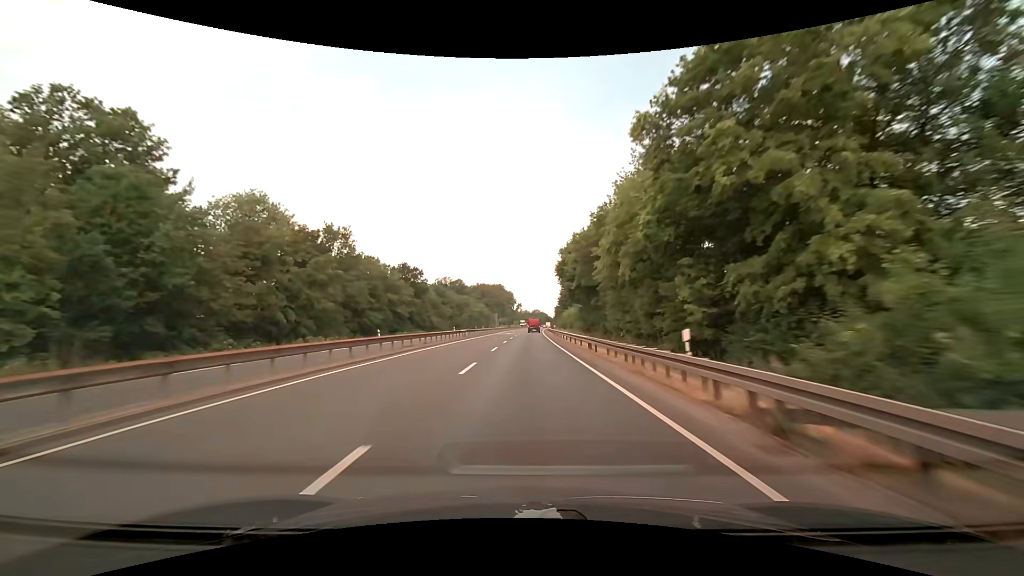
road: trunk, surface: asphalt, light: Day
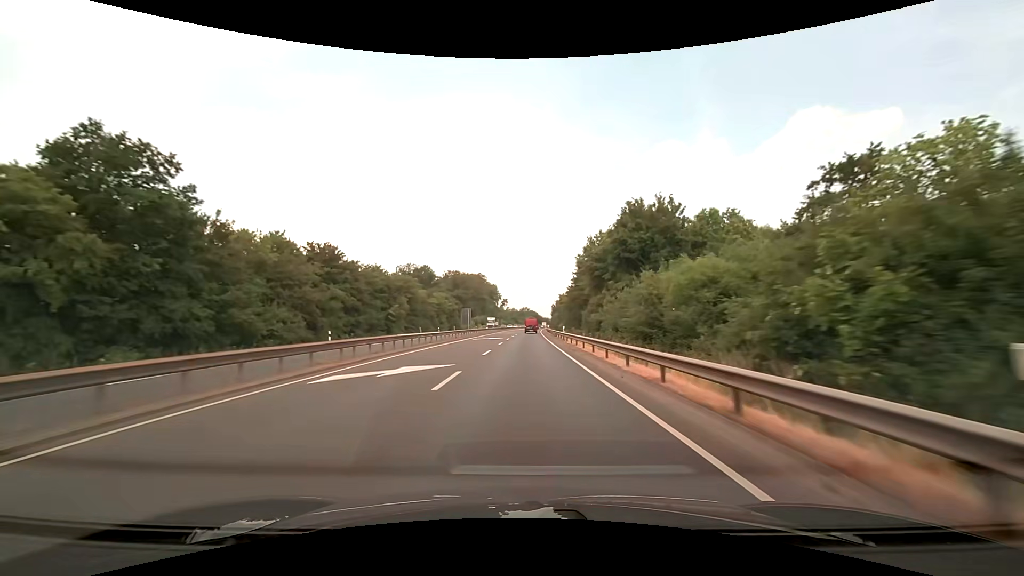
(+0.8, +63.4) m; +1°
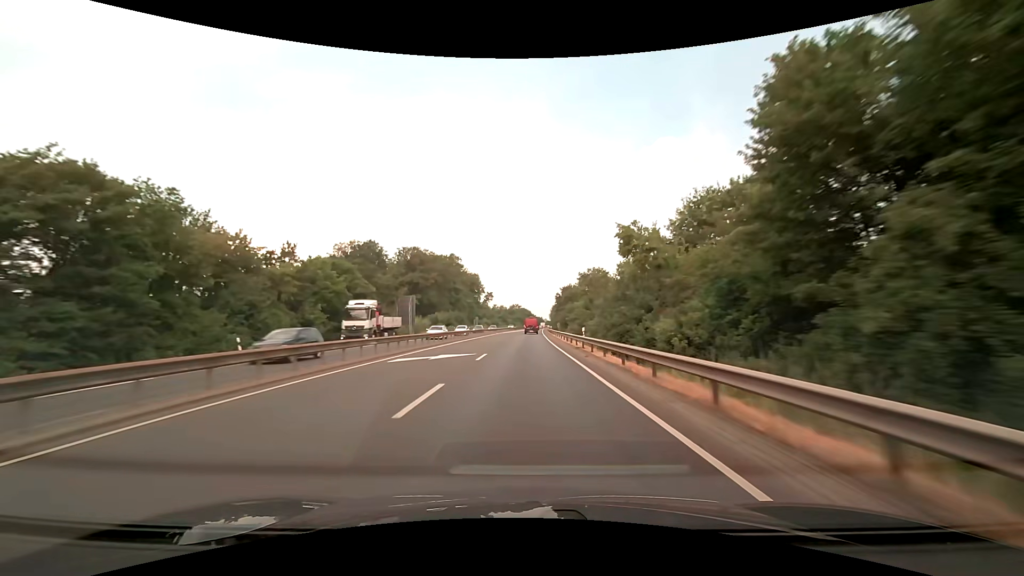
(+0.6, +63.4) m; +1°
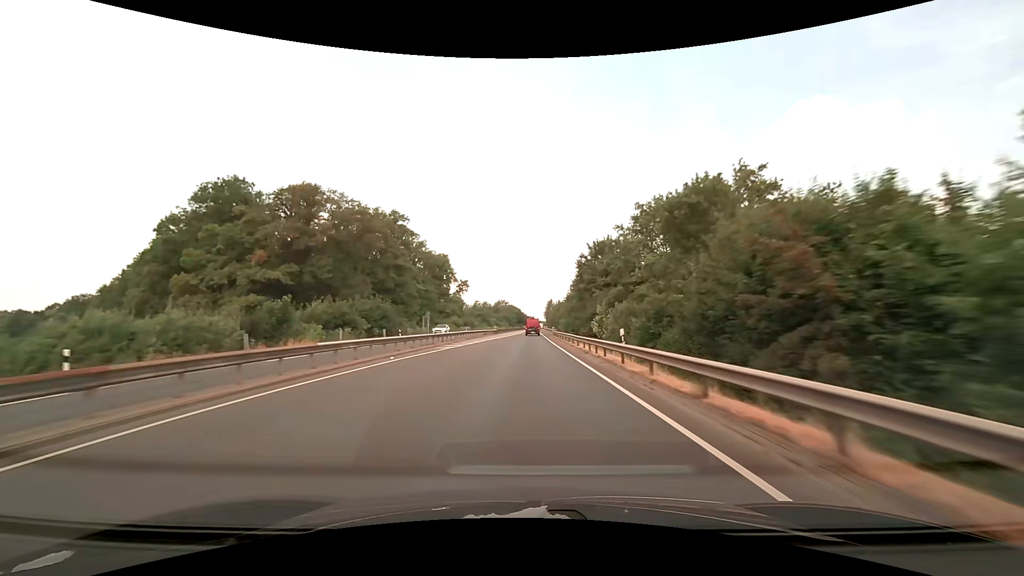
(+0.5, +63.3) m; +1°
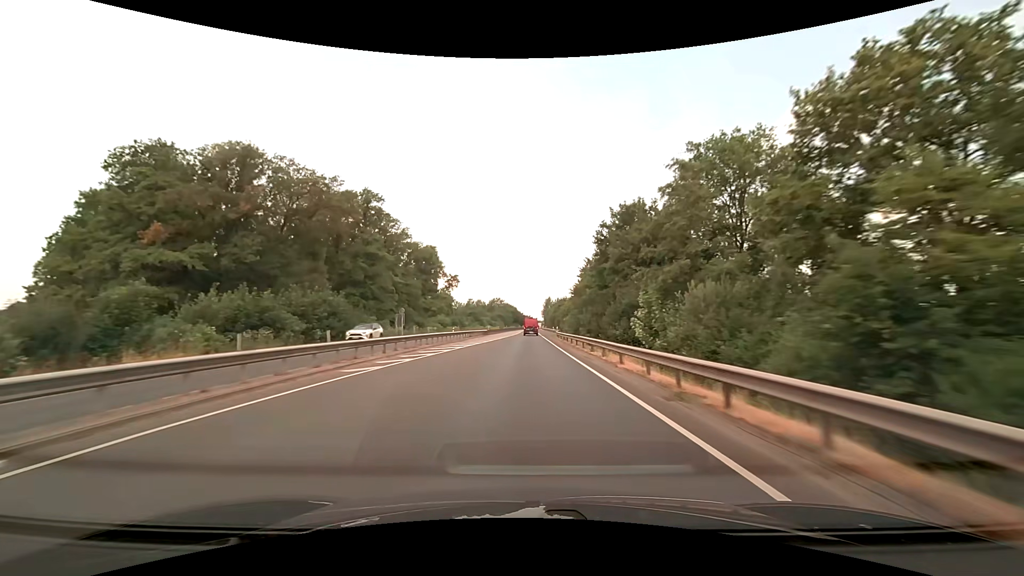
(0.0, +15.8) m; 0°
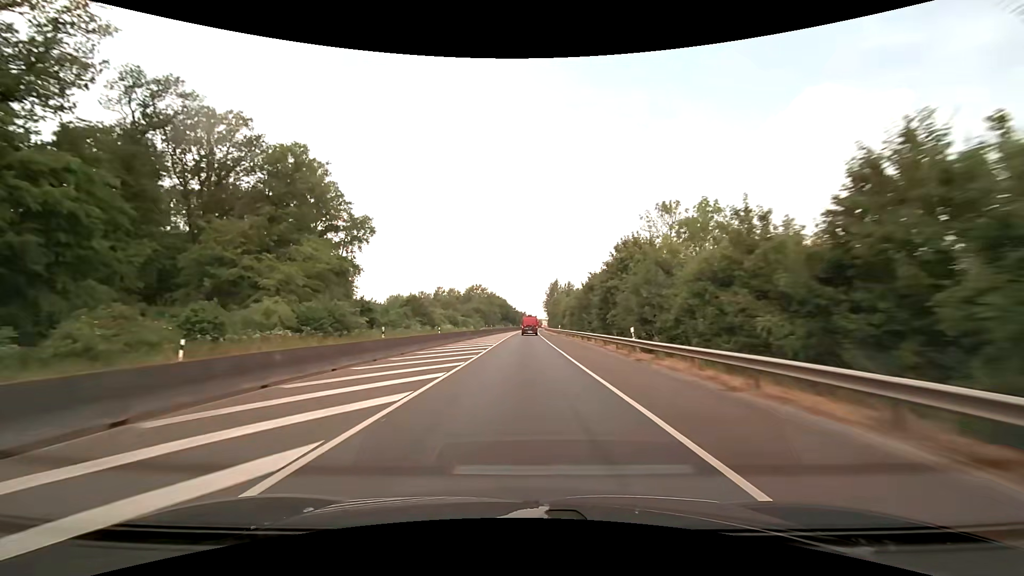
(+0.9, +79.1) m; +1°
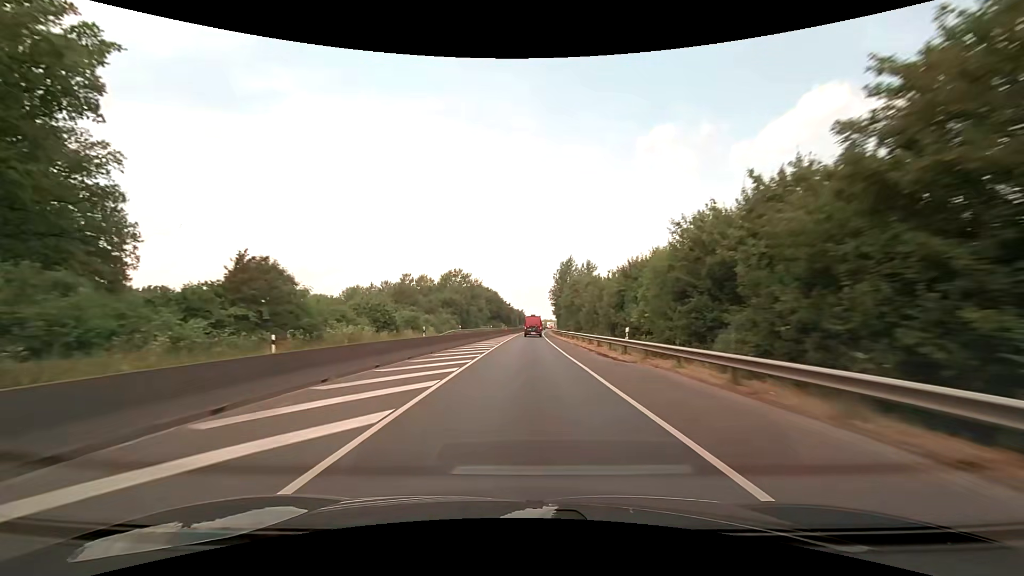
(0.0, +47.4) m; 0°
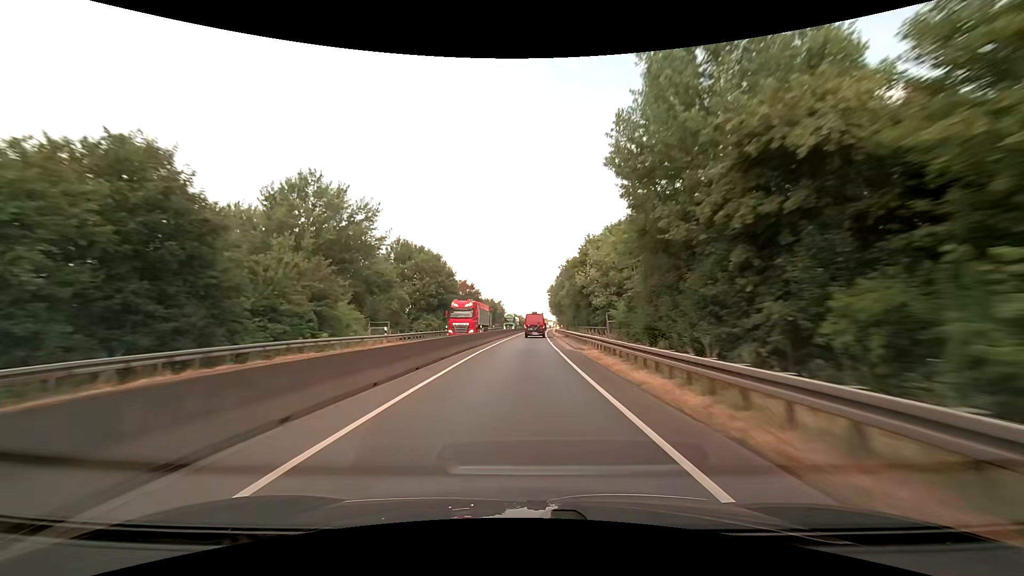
(+1.5, +77.0) m; +2°
(0, +10) (0, +20) (0, +30) (0, +40) (0, +50) (+1, +60) (+1, +70) (+1, +80) (+2, +90) (+2, +100) m
